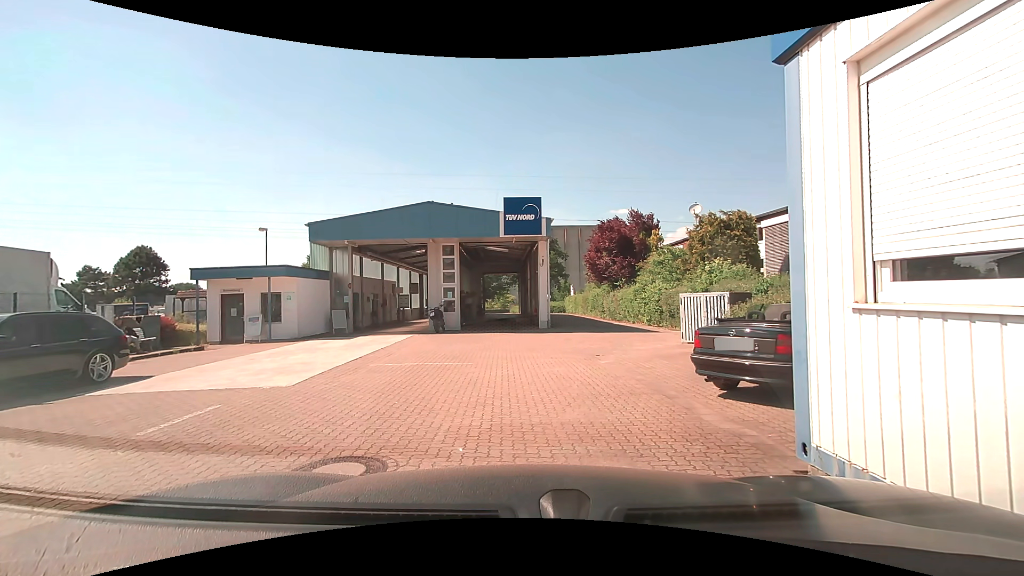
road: service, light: Day
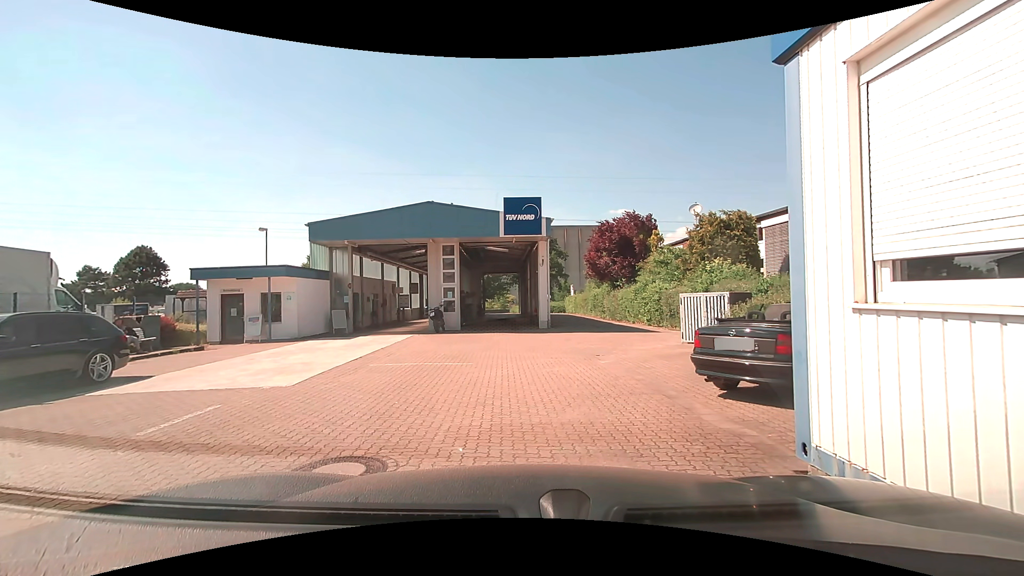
(0.0, 0.0) m; 0°
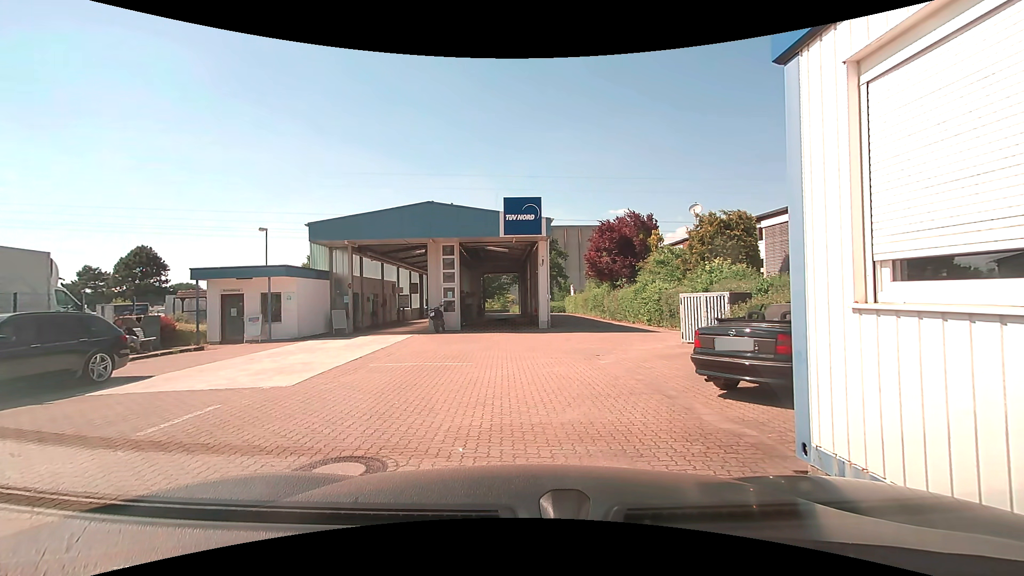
(0.0, 0.0) m; 0°
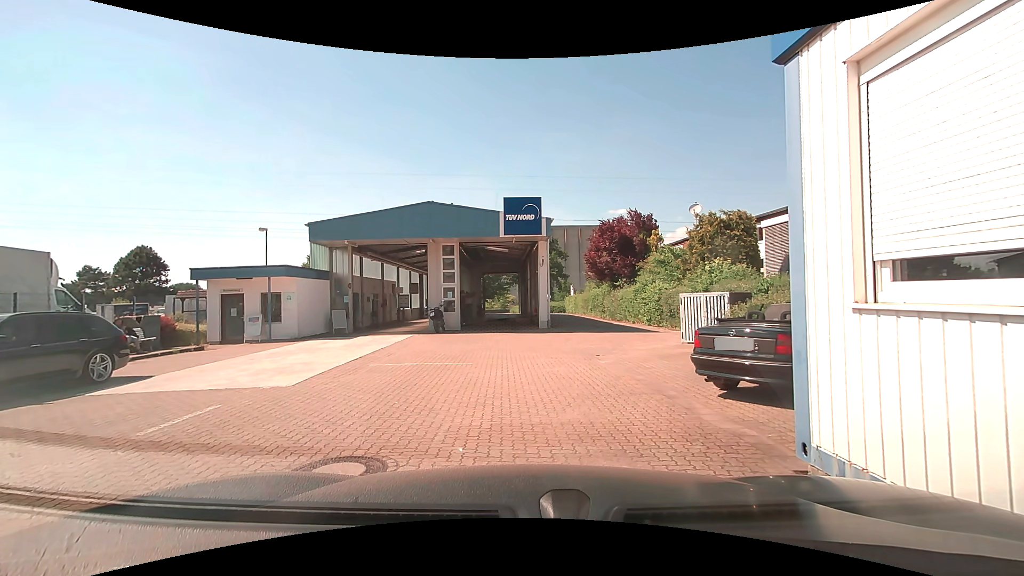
(0.0, 0.0) m; 0°
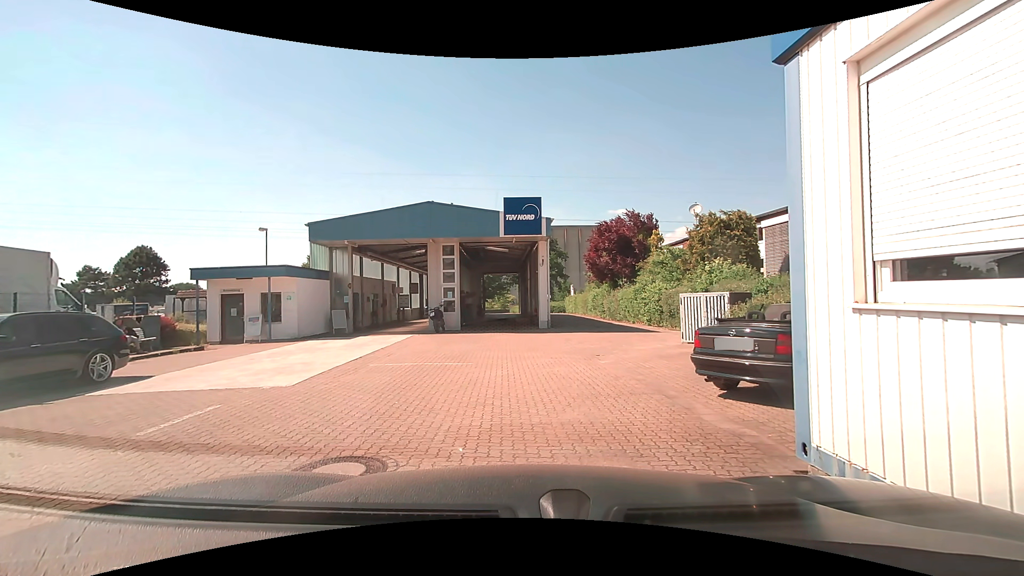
(0.0, 0.0) m; 0°
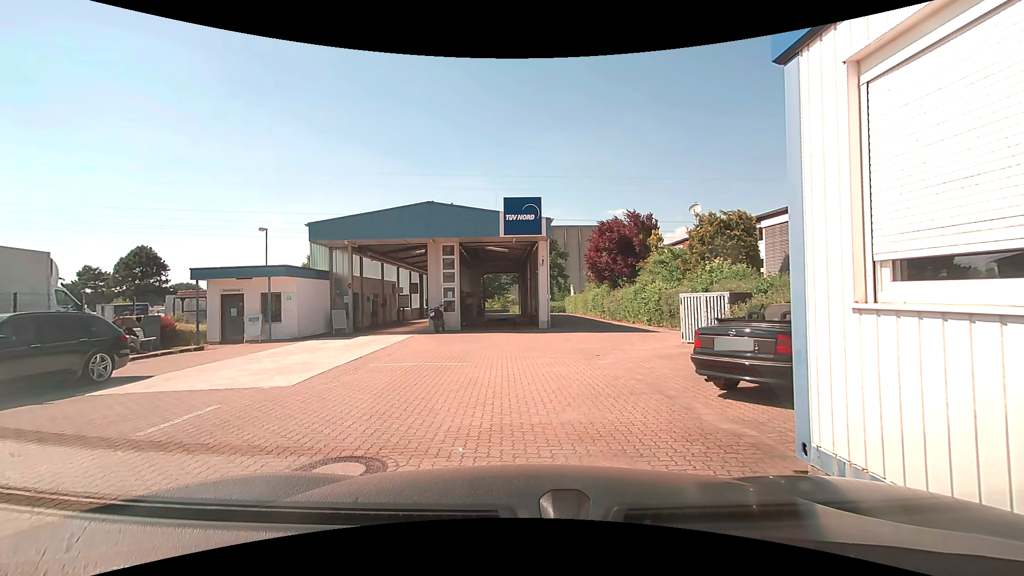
(0.0, 0.0) m; 0°
